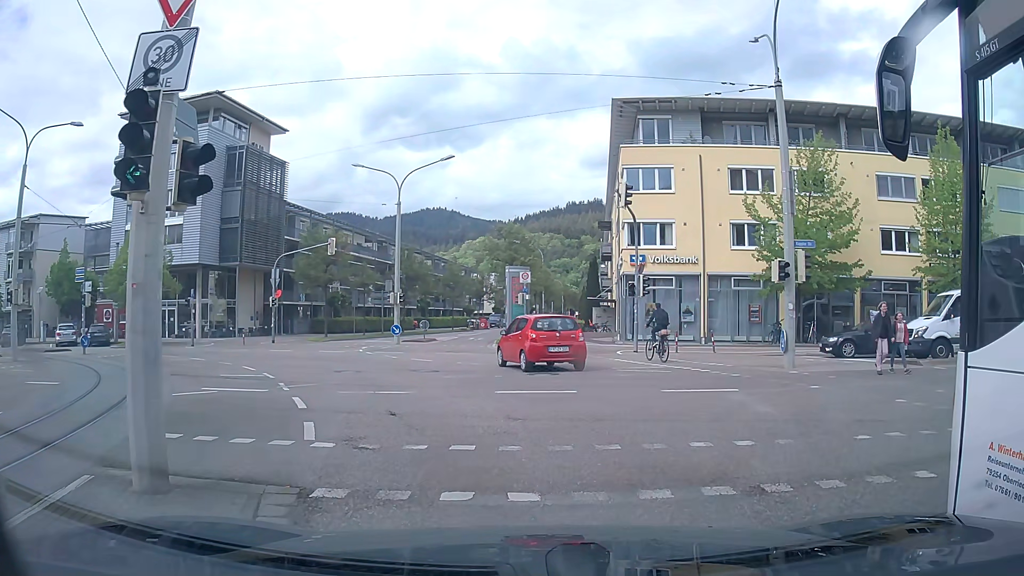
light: Day
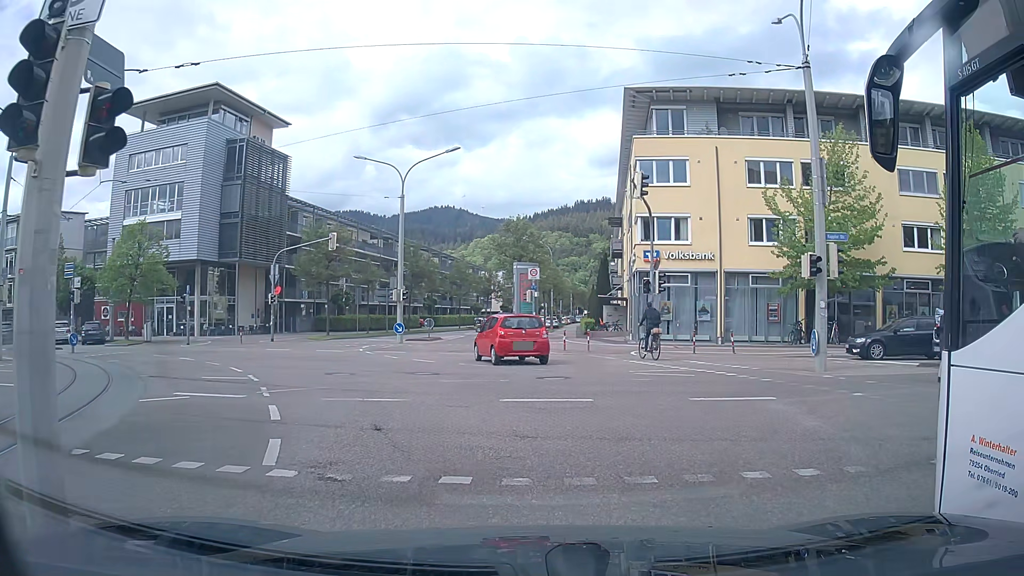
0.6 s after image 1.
(0.0, +1.7) m; -2°
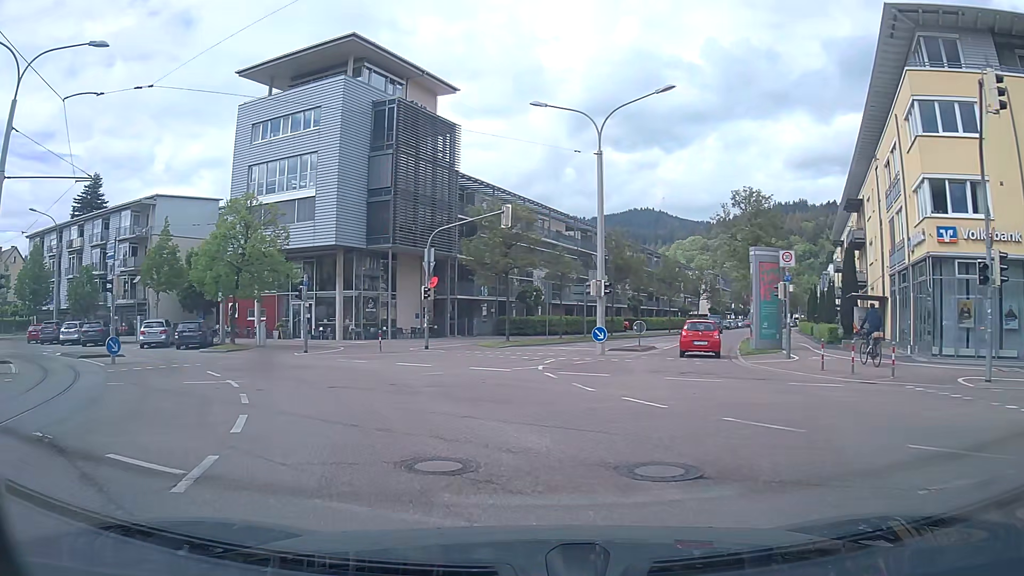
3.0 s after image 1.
(-1.3, +10.6) m; -16°
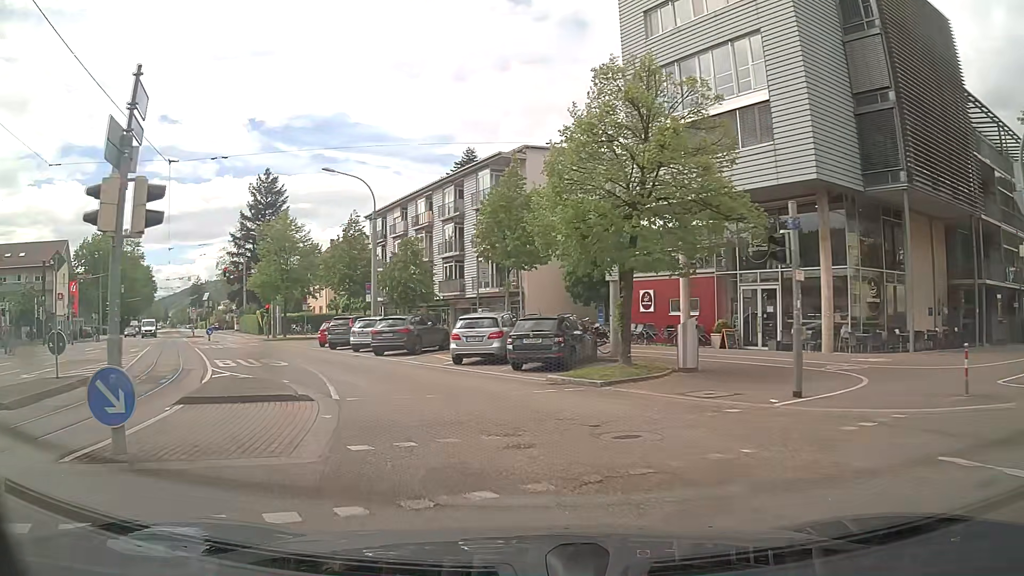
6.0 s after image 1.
(-5.6, +16.7) m; -37°
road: tertiary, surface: asphalt
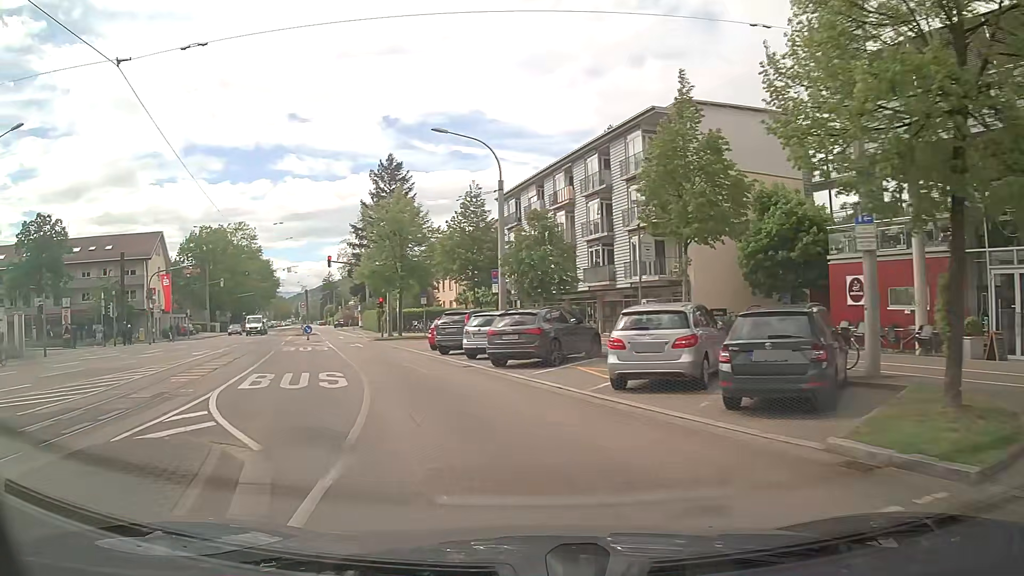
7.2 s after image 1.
(-0.9, +8.4) m; -12°
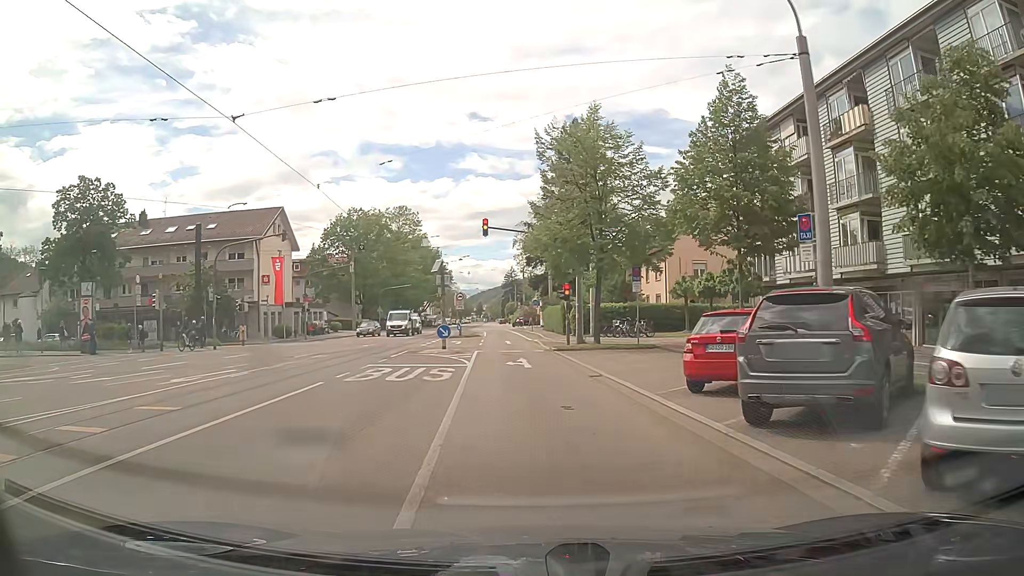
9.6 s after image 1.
(-3.3, +17.7) m; -15°
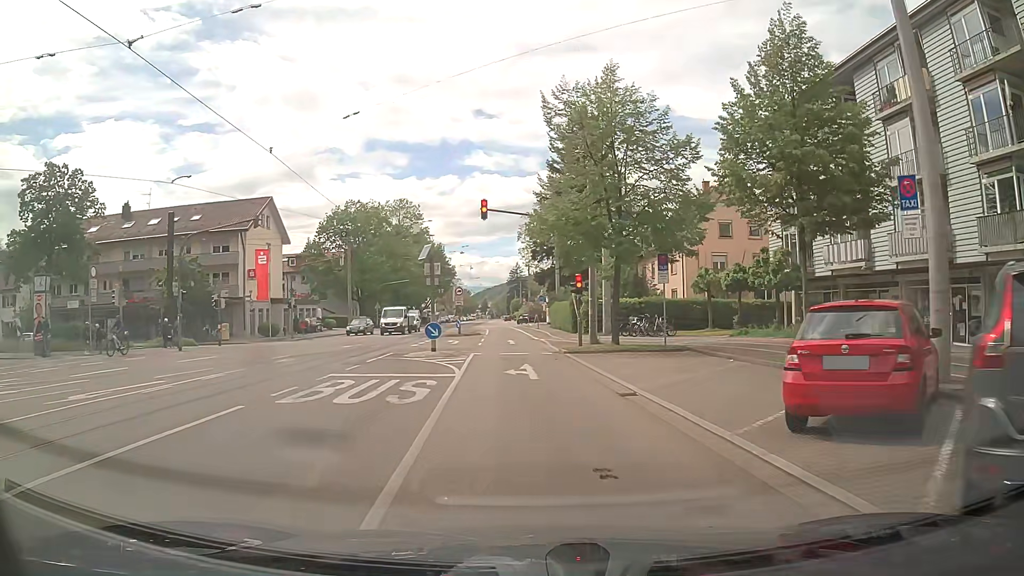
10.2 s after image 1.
(0.0, +4.5) m; -1°
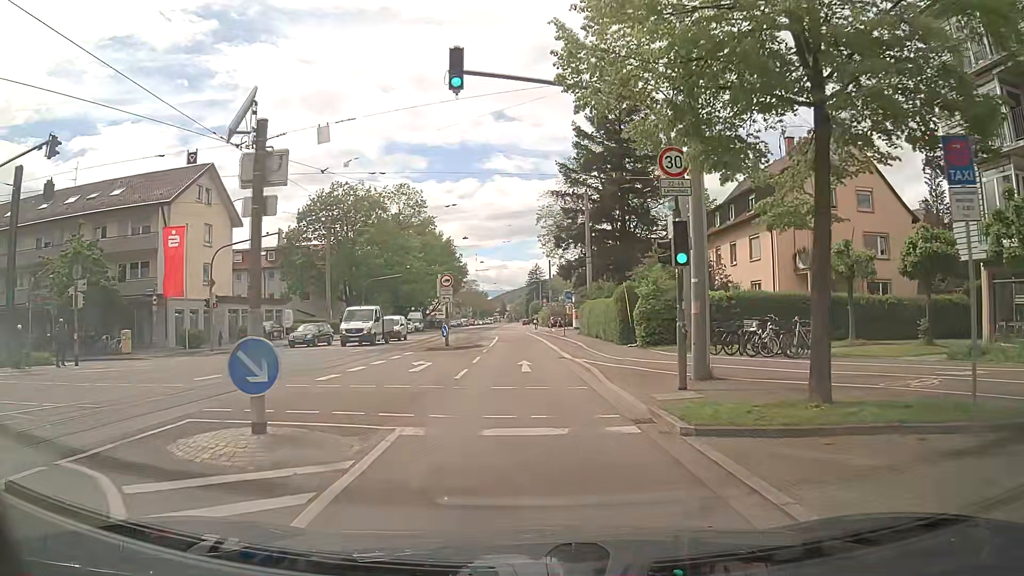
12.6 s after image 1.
(-0.3, +16.7) m; -2°
(0, +10) (0, +20) (-1, +30) (-1, +40) (-1, +50) (-1, +60) (-2, +70) (-2, +80) (-2, +90) (-3, +100) m
